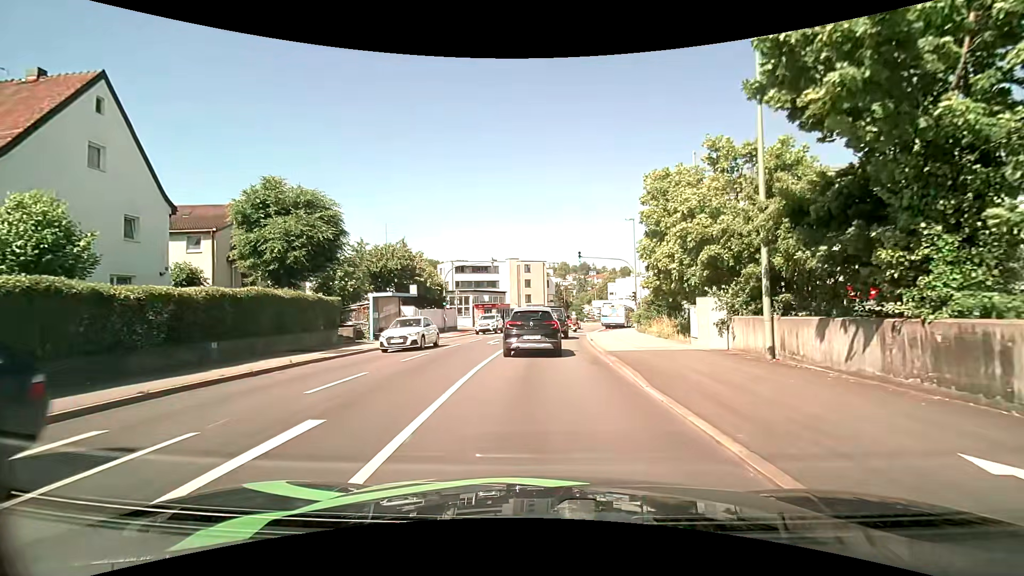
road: tertiary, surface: asphalt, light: Day
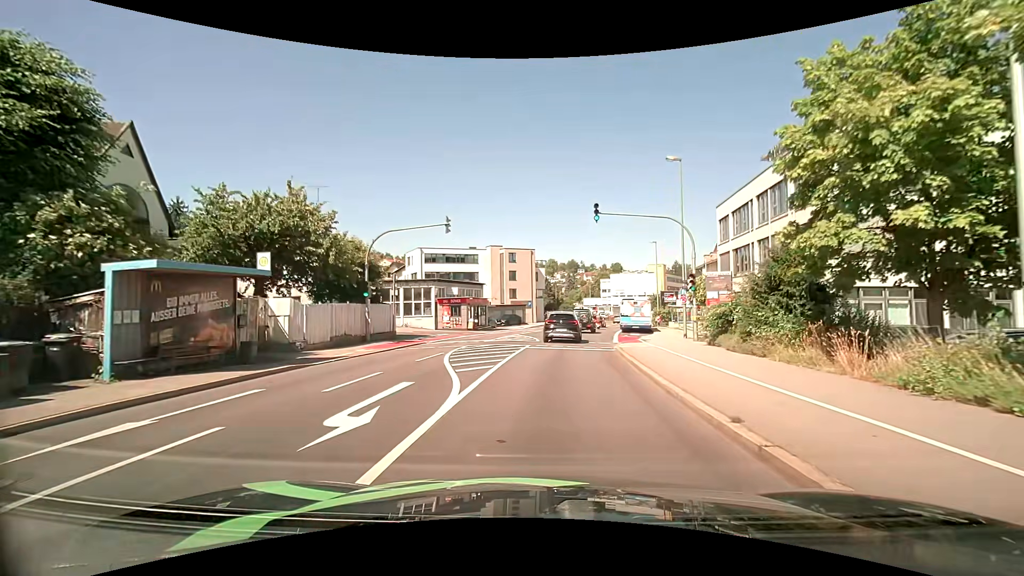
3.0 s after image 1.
(+0.1, +17.9) m; +2°
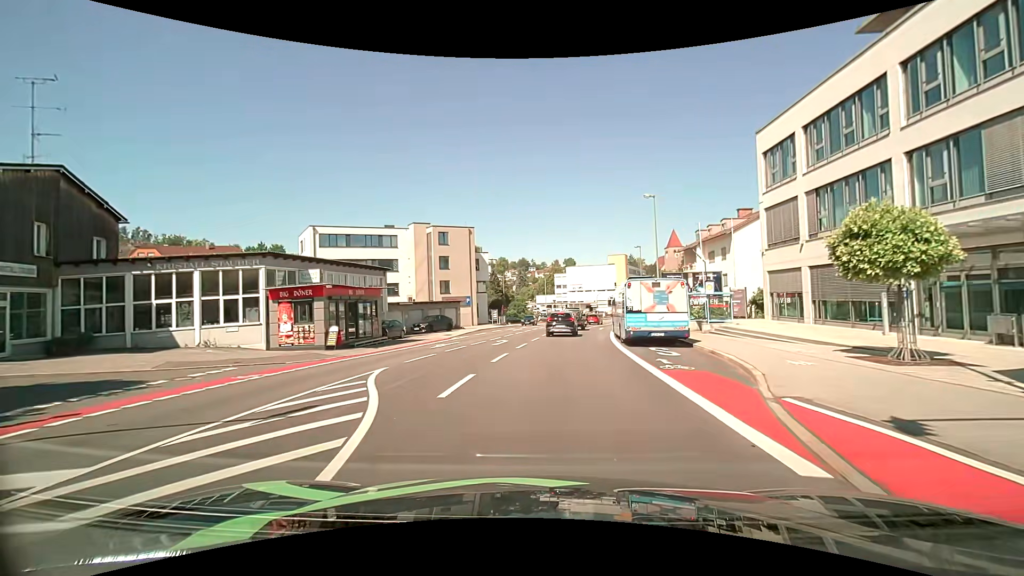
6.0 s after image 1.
(+1.0, +22.7) m; +5°
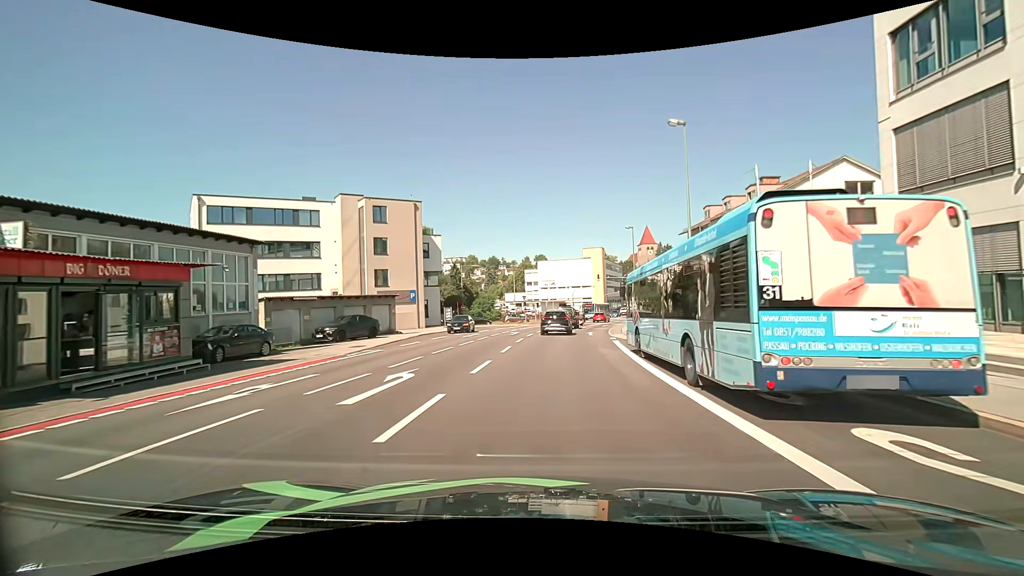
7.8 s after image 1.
(+0.5, +14.8) m; +4°
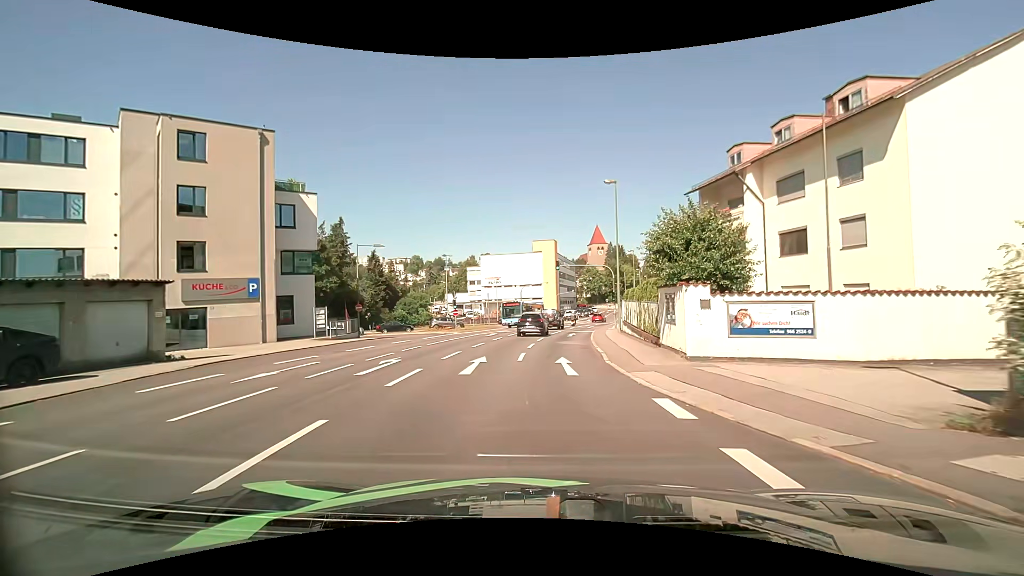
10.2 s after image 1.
(+0.9, +19.8) m; +5°
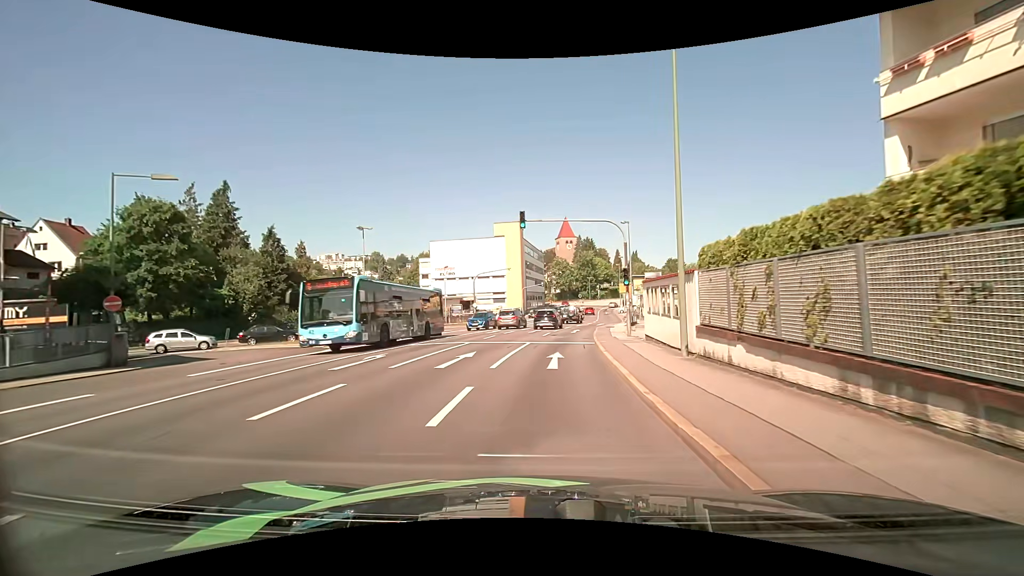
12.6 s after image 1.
(+0.9, +20.9) m; +4°
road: tertiary_link
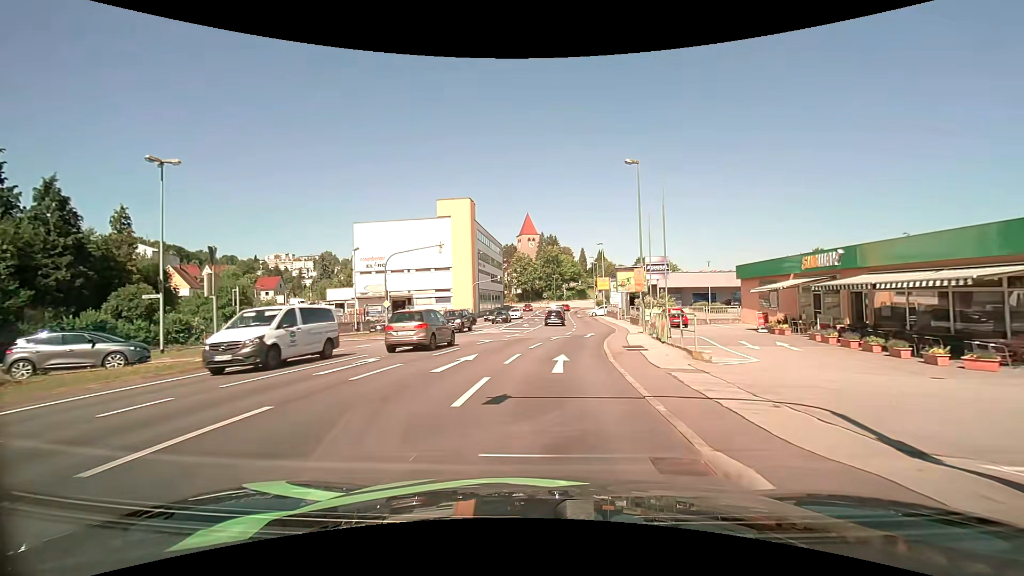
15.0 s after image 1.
(+0.7, +21.3) m; +4°
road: tertiary
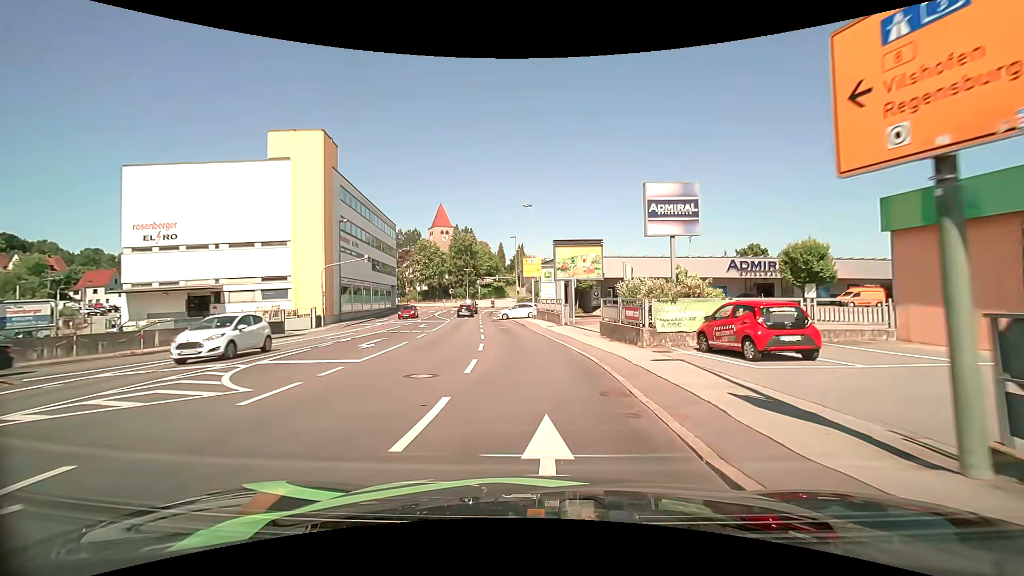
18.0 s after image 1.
(+2.0, +26.2) m; +9°
(0, +10) (0, +20) (-2, +30) (-3, +40) (-4, +50) (-5, +60) (-7, +70) (-8, +80) (-7, +89) (-3, +98) m
